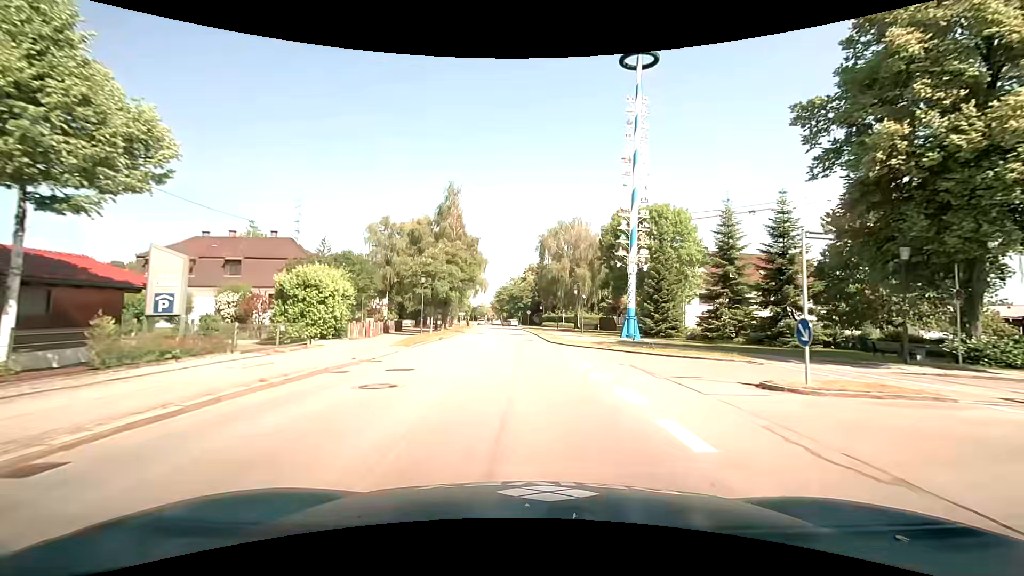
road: secondary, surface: asphalt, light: Day
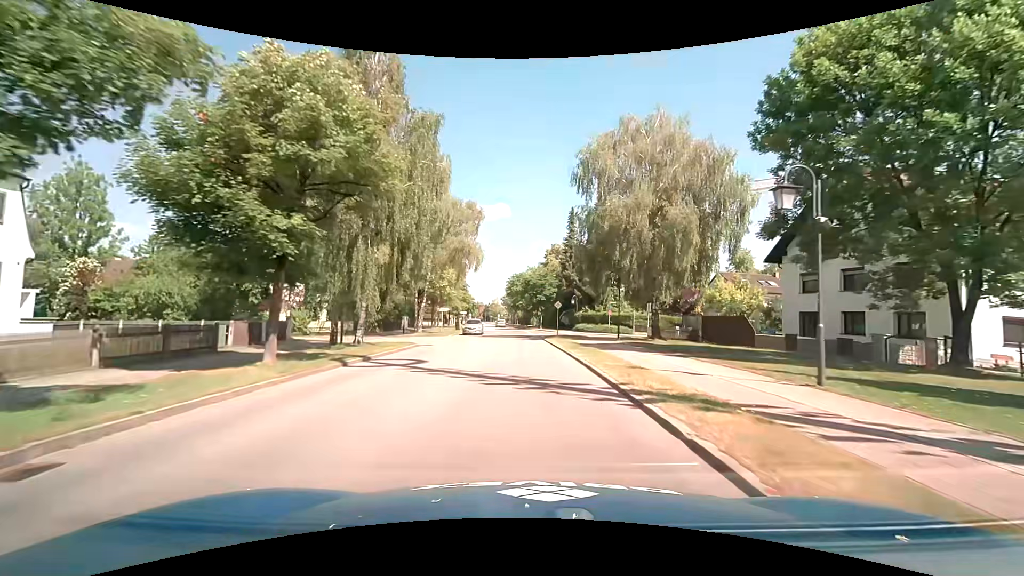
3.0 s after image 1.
(-0.6, +35.2) m; -2°
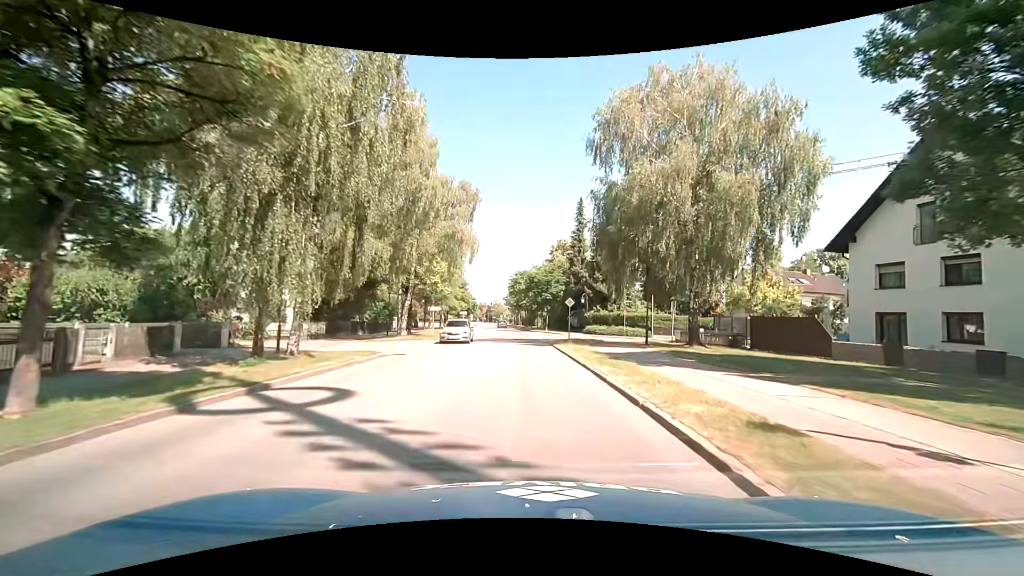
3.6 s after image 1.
(0.0, +7.0) m; 0°
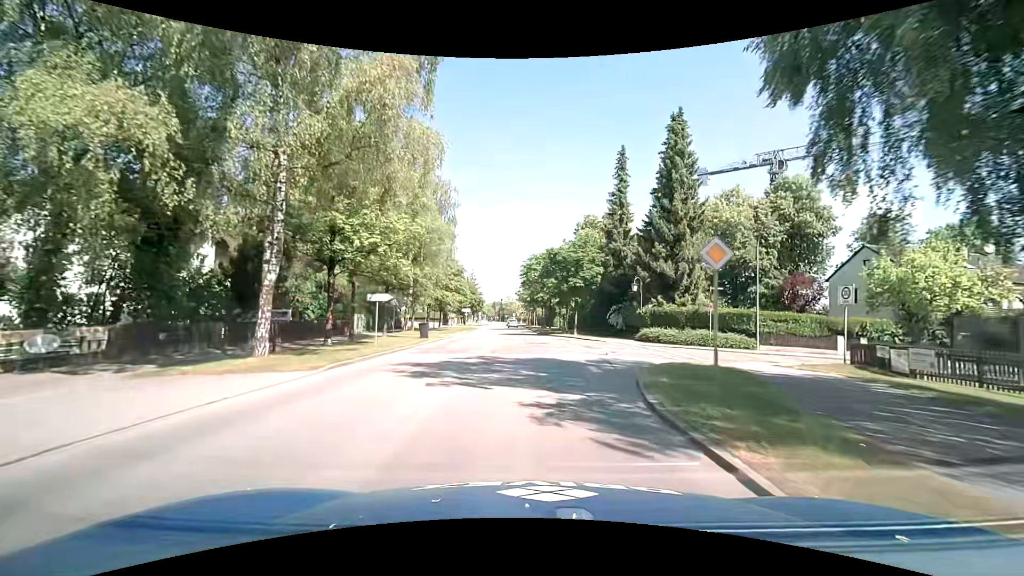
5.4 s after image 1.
(-0.4, +20.9) m; -3°
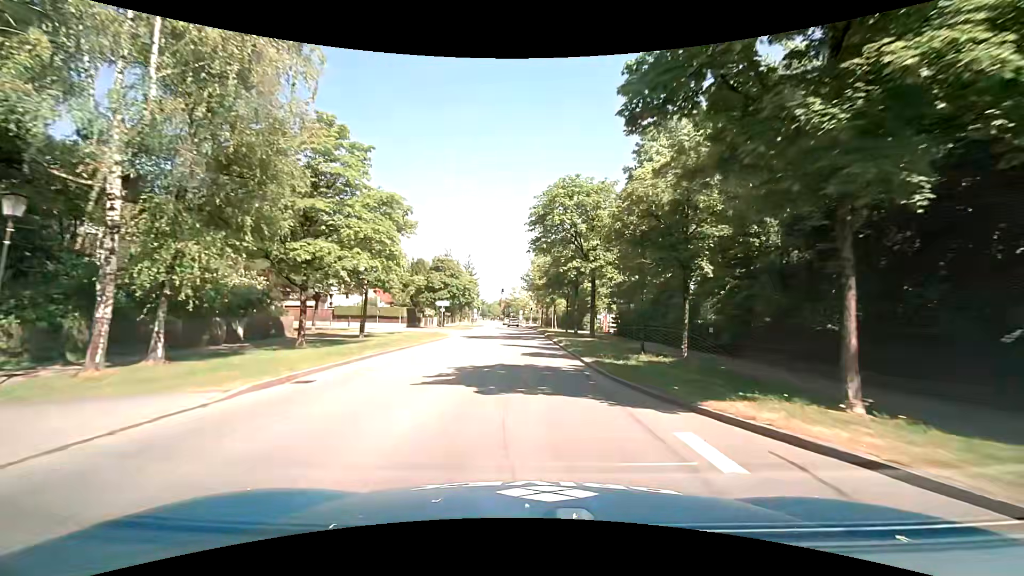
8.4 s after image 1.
(-0.1, +34.9) m; -1°
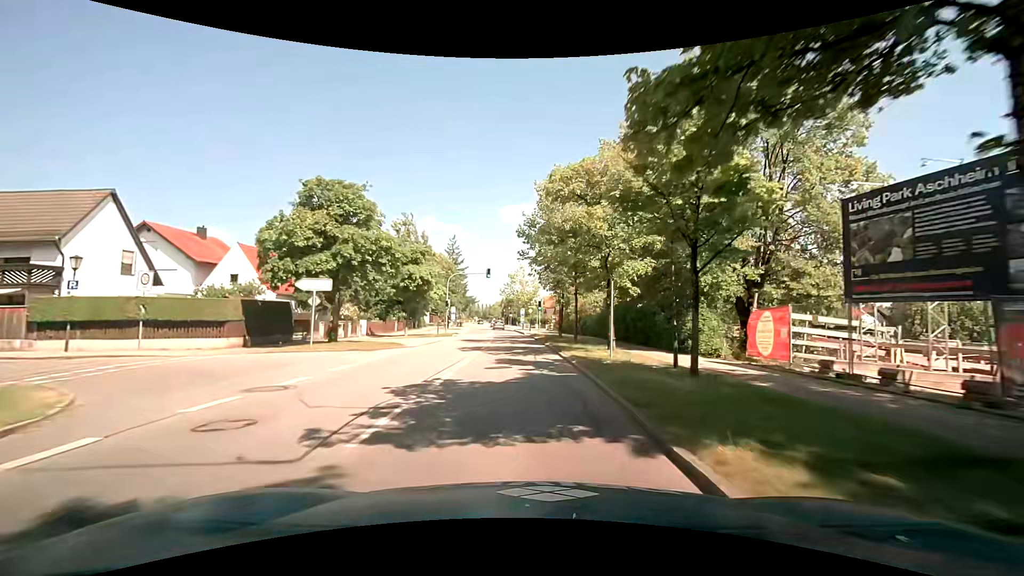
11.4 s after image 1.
(0.0, +35.5) m; +1°
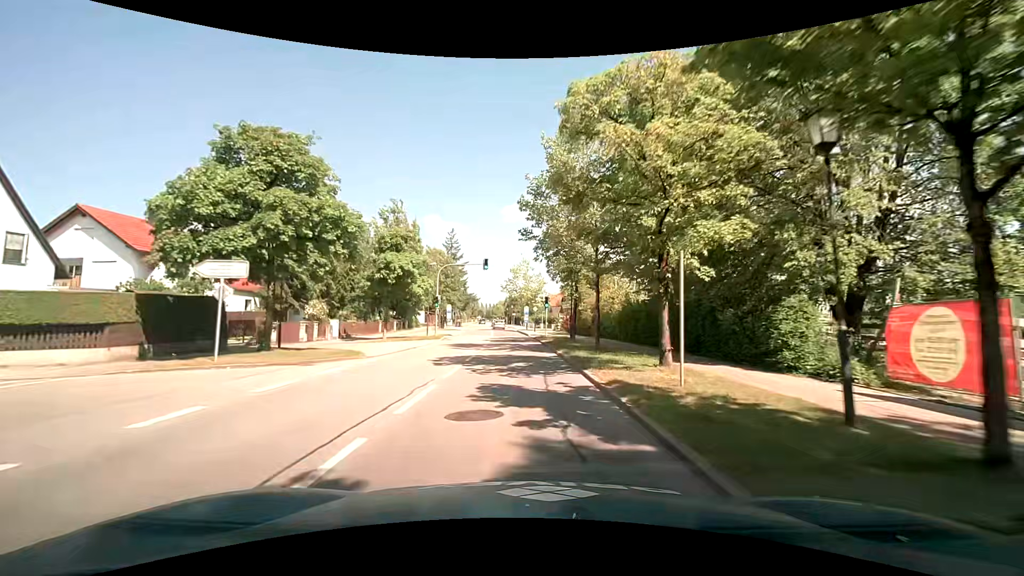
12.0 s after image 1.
(-0.2, +7.2) m; -1°
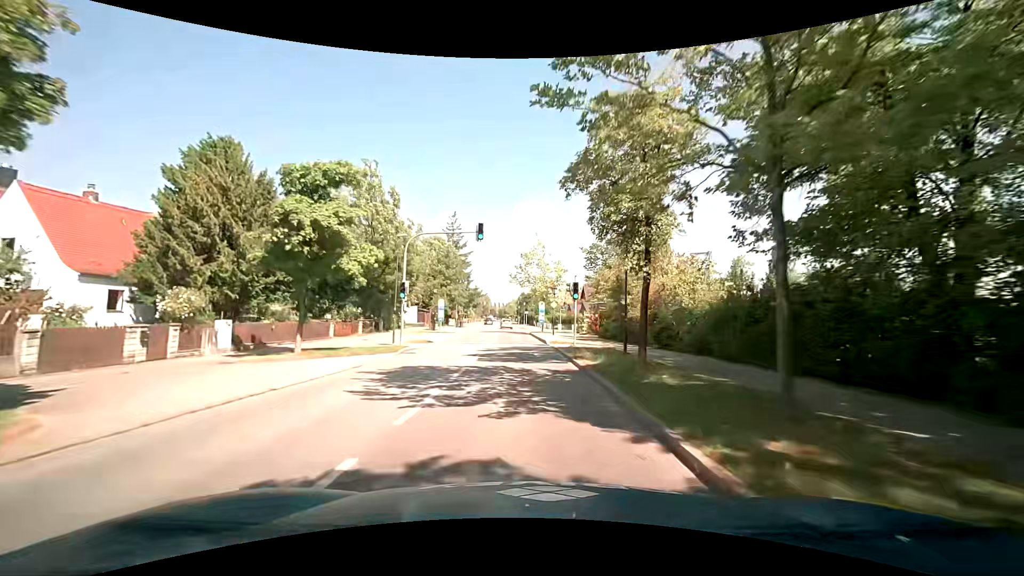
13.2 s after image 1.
(-0.3, +14.4) m; -1°
(0, +10) (-1, +20) (-1, +30) (-2, +40) (-2, +50) (-3, +60) (-3, +70) (-4, +80) (-5, +90) (-5, +100) m
